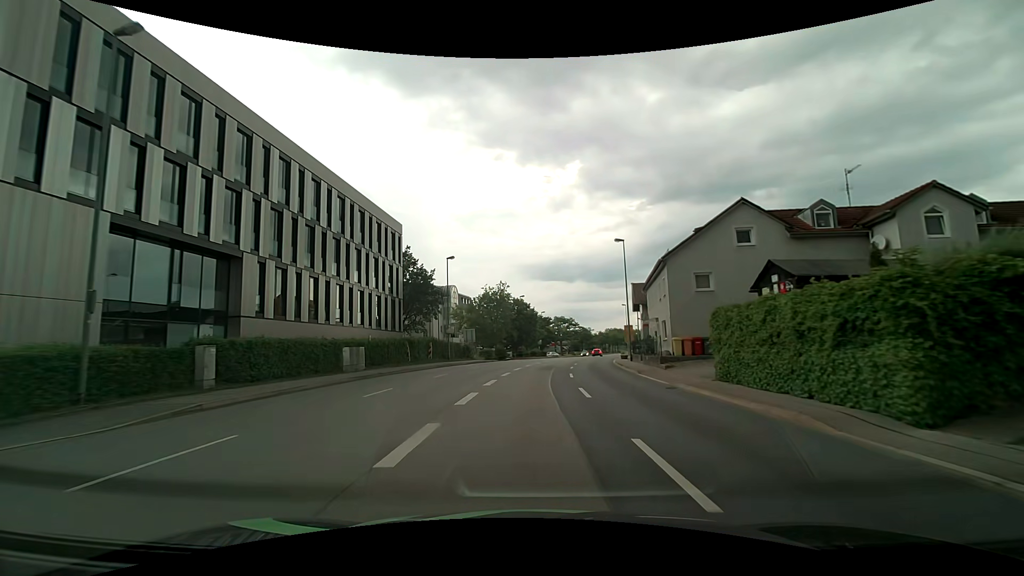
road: primary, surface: asphalt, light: Day
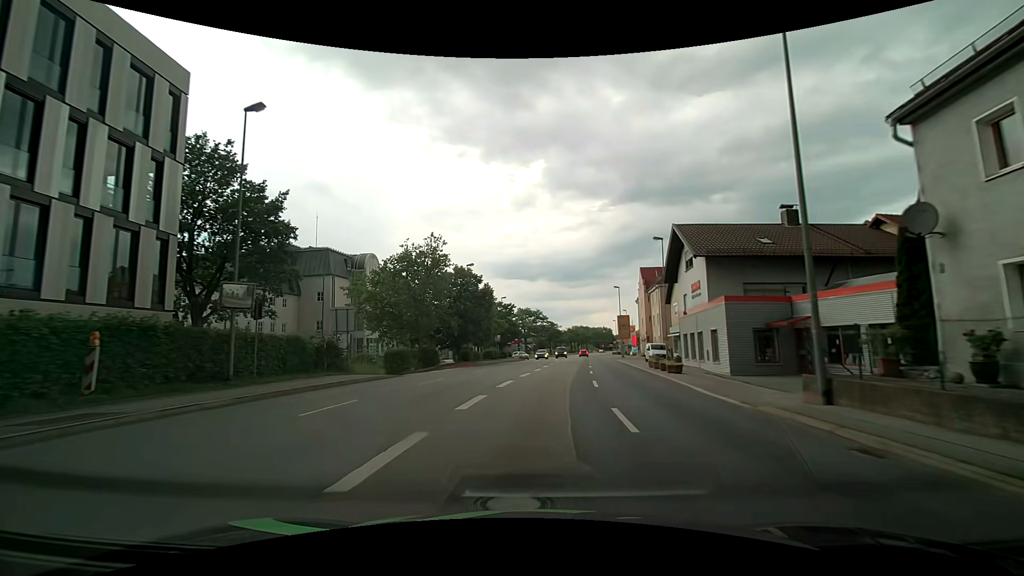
(+0.6, +30.7) m; +4°
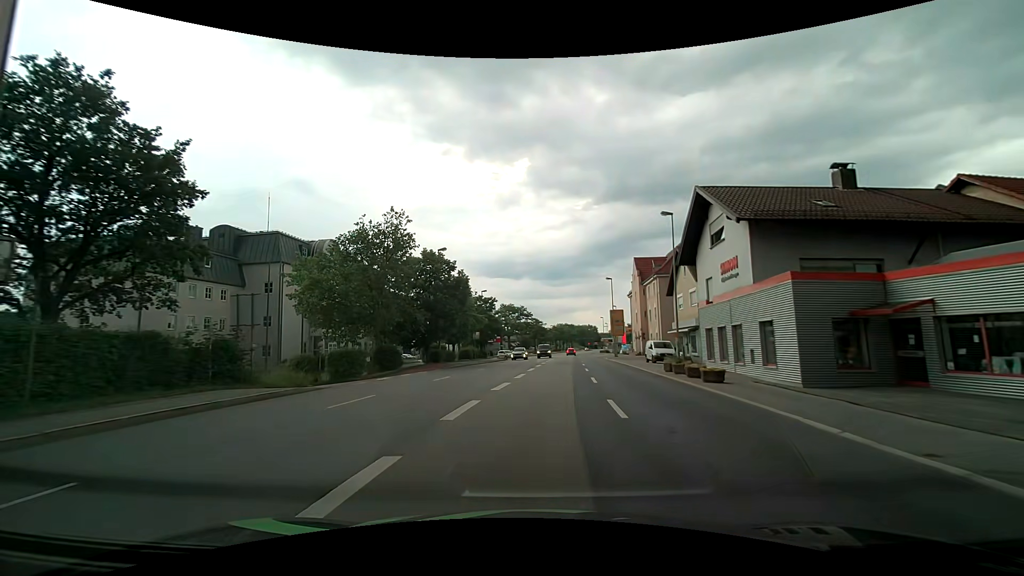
(+0.1, +7.7) m; +2°
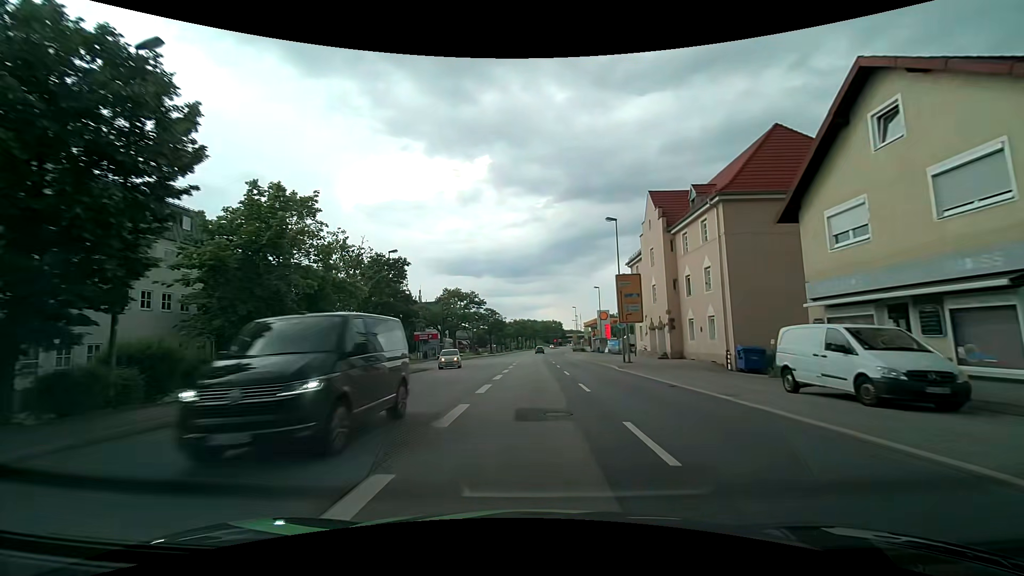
(+1.6, +30.7) m; +4°
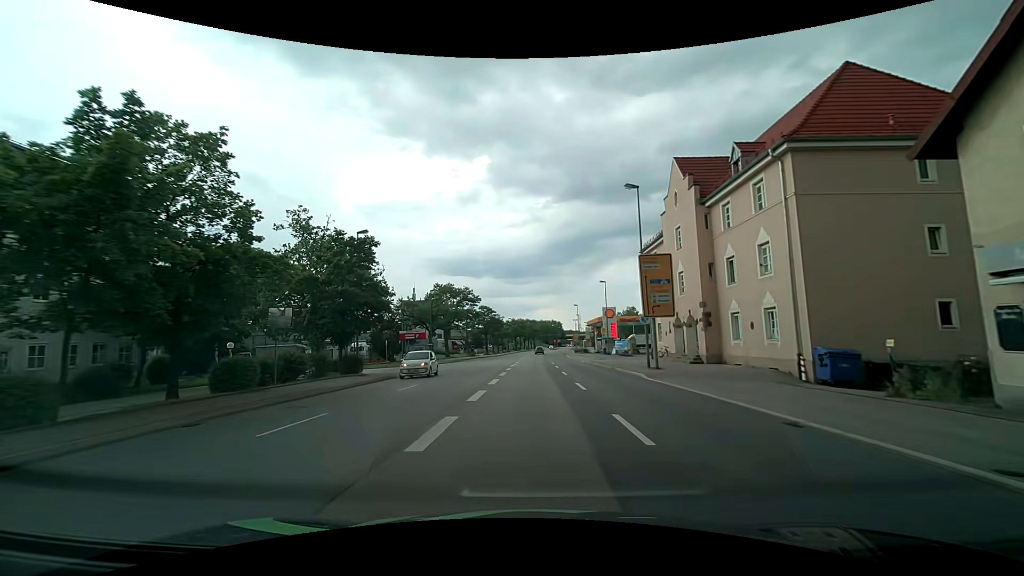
(0.0, +7.7) m; 0°
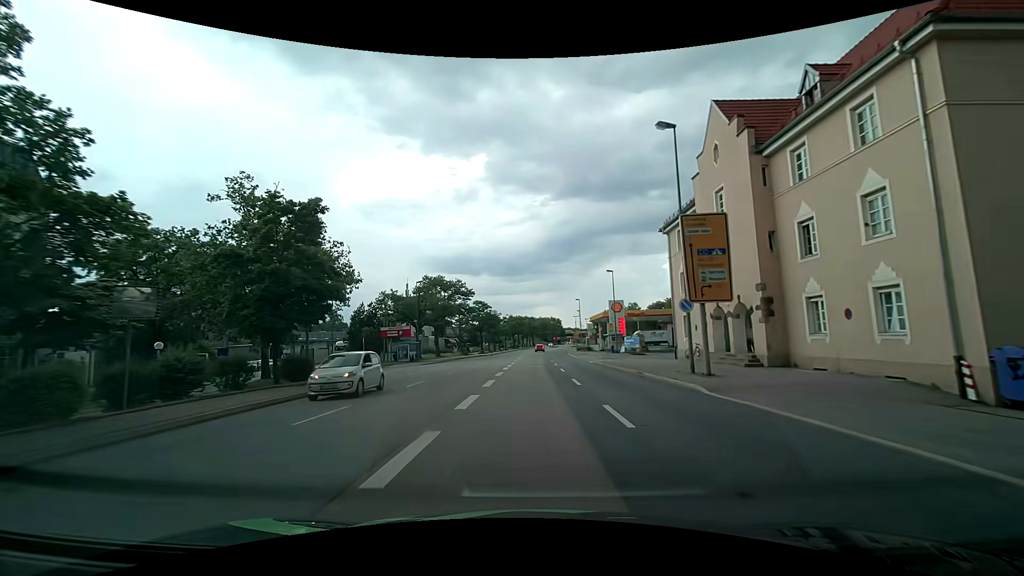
(0.0, +7.7) m; 0°
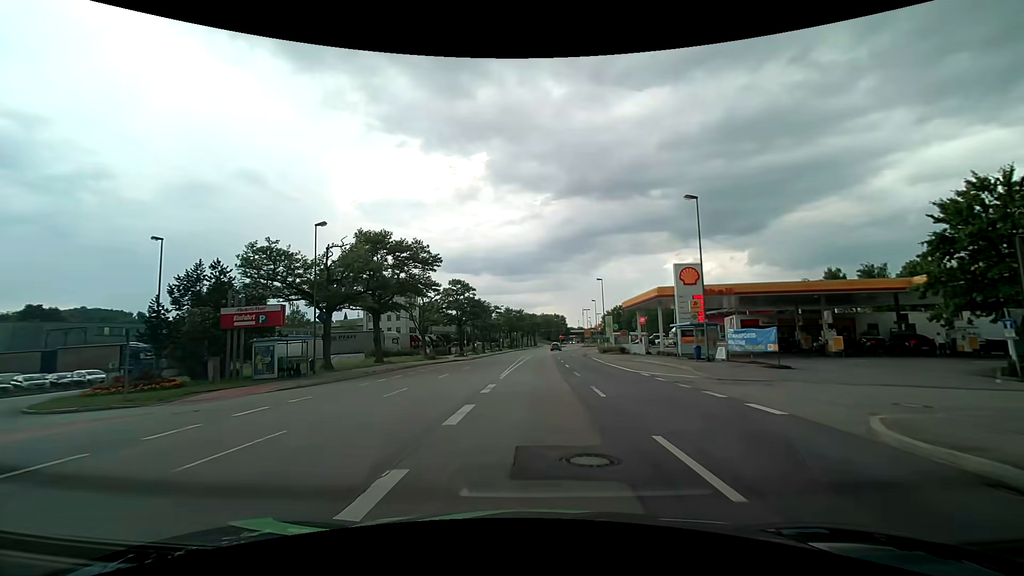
(-0.1, +30.7) m; 0°
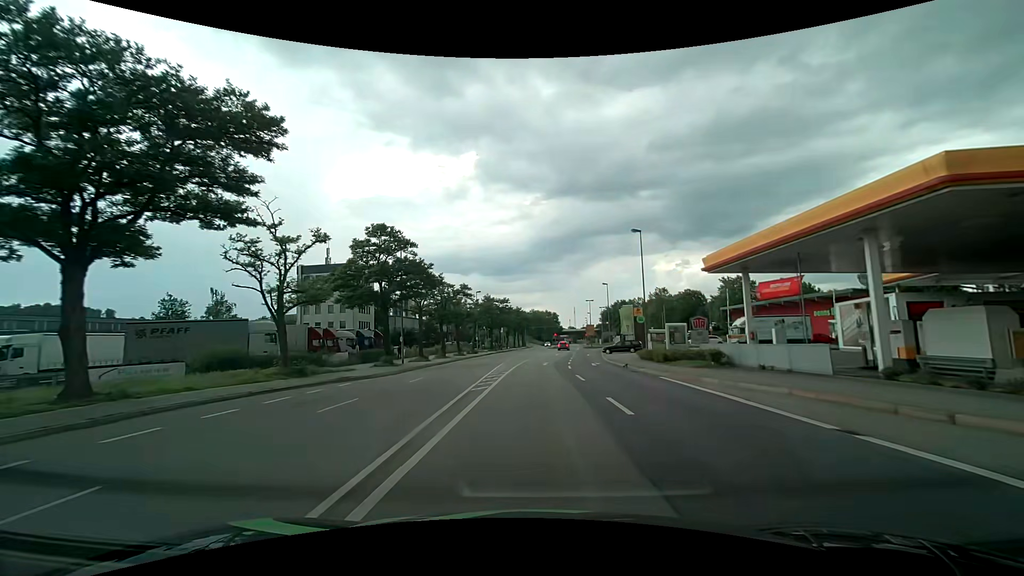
(+0.4, +30.6) m; +2°
